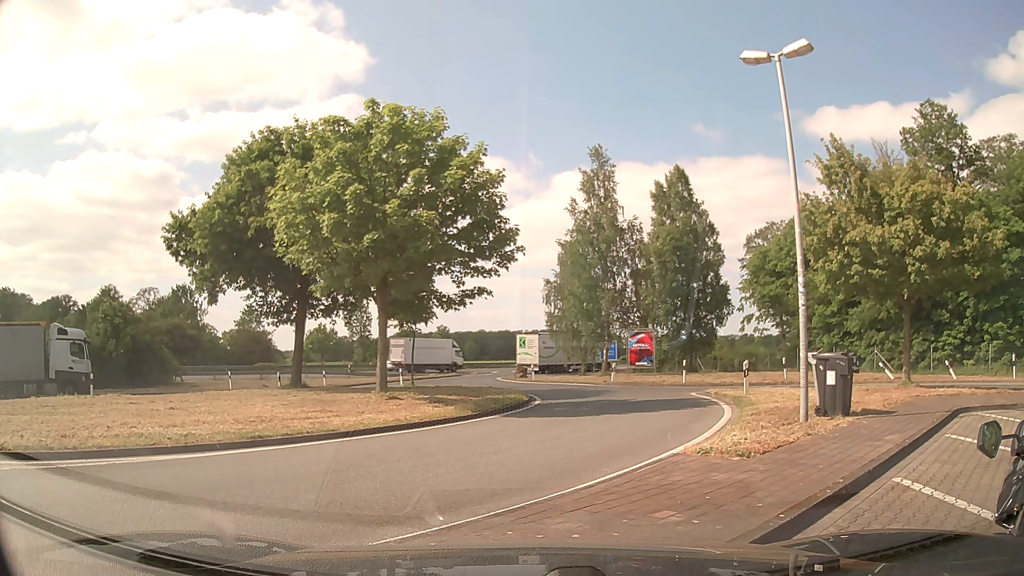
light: Day
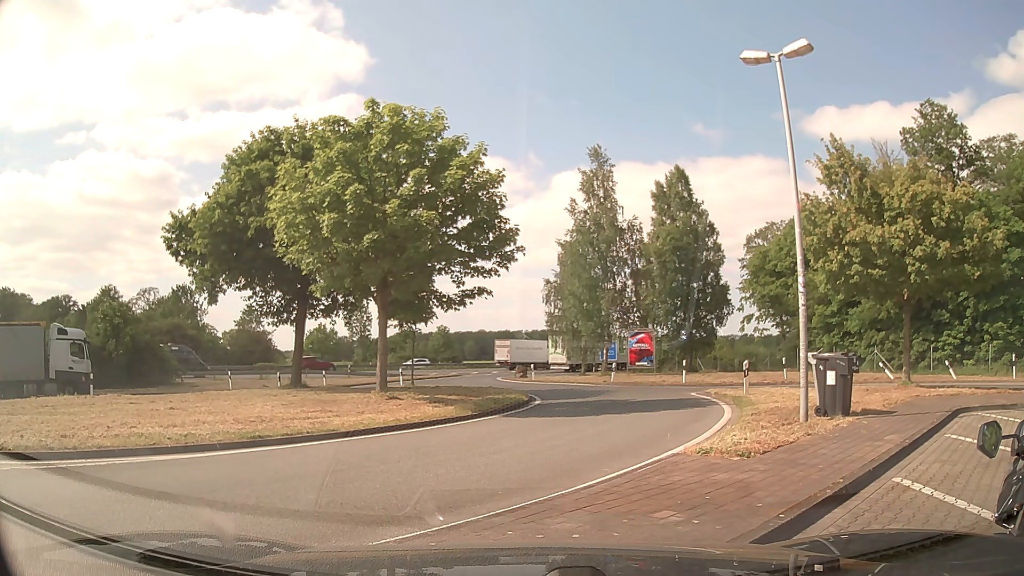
(0.0, 0.0) m; 0°
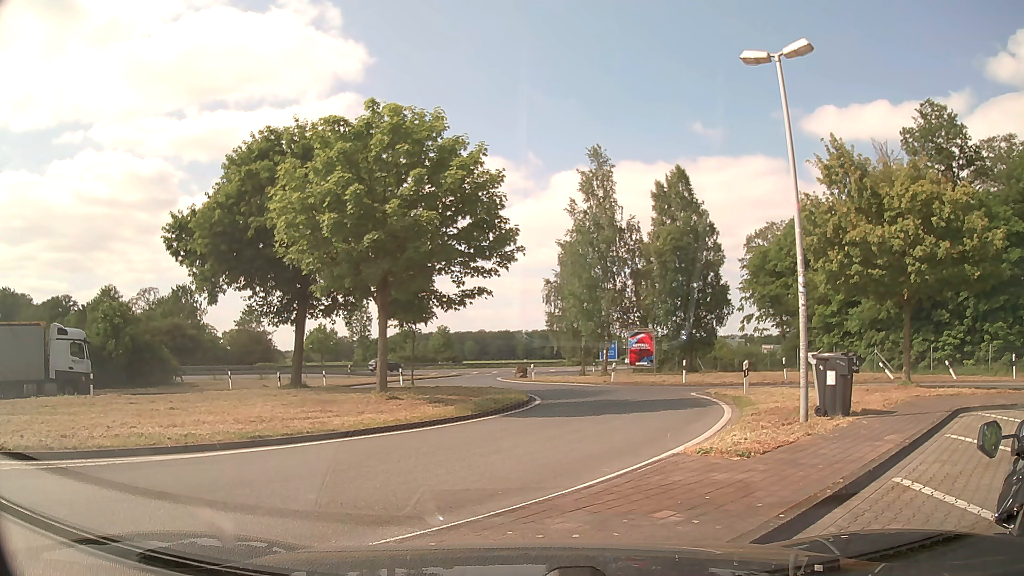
(0.0, 0.0) m; 0°
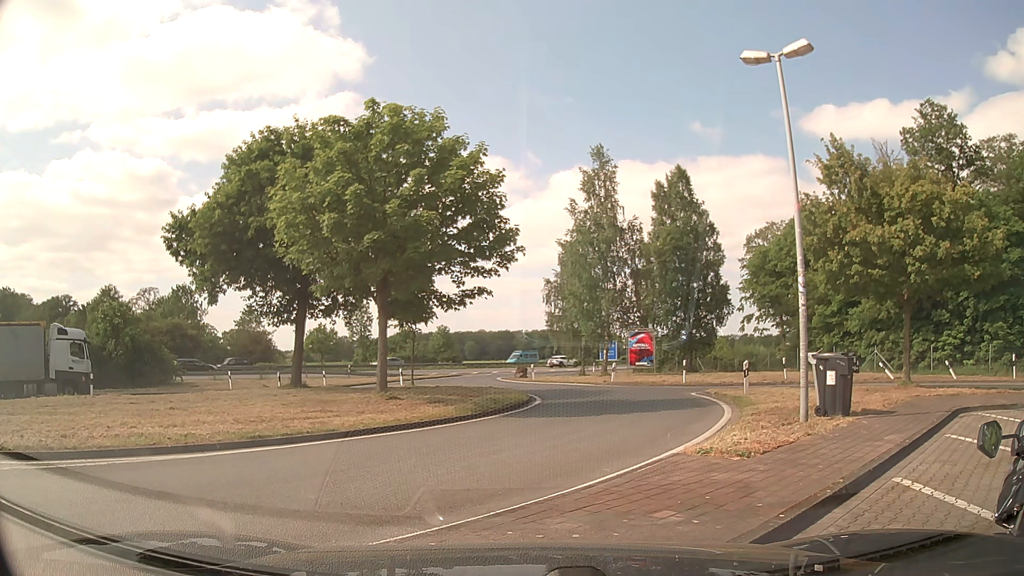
(0.0, 0.0) m; 0°
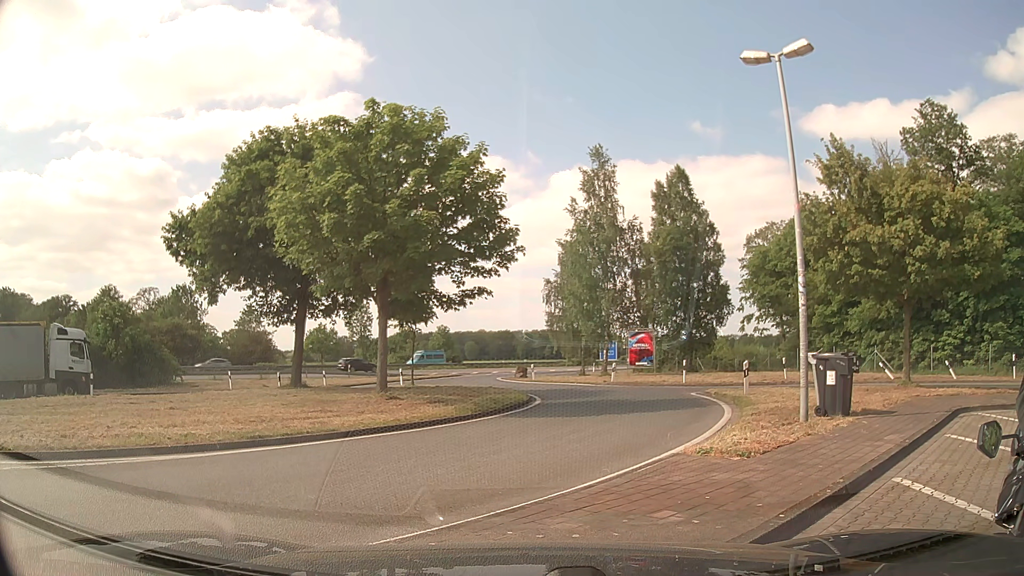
(0.0, 0.0) m; 0°
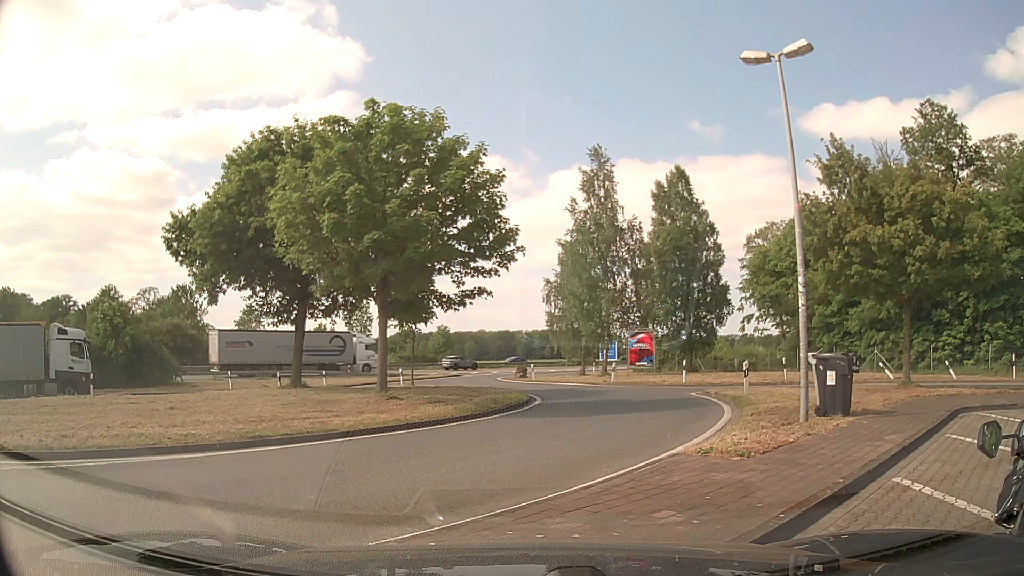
(0.0, 0.0) m; 0°
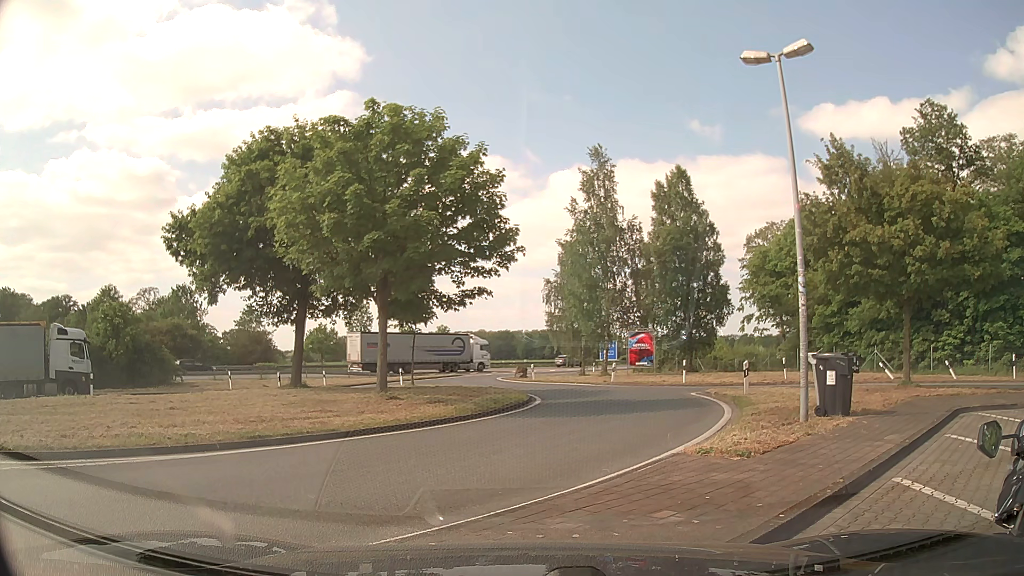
(0.0, 0.0) m; 0°
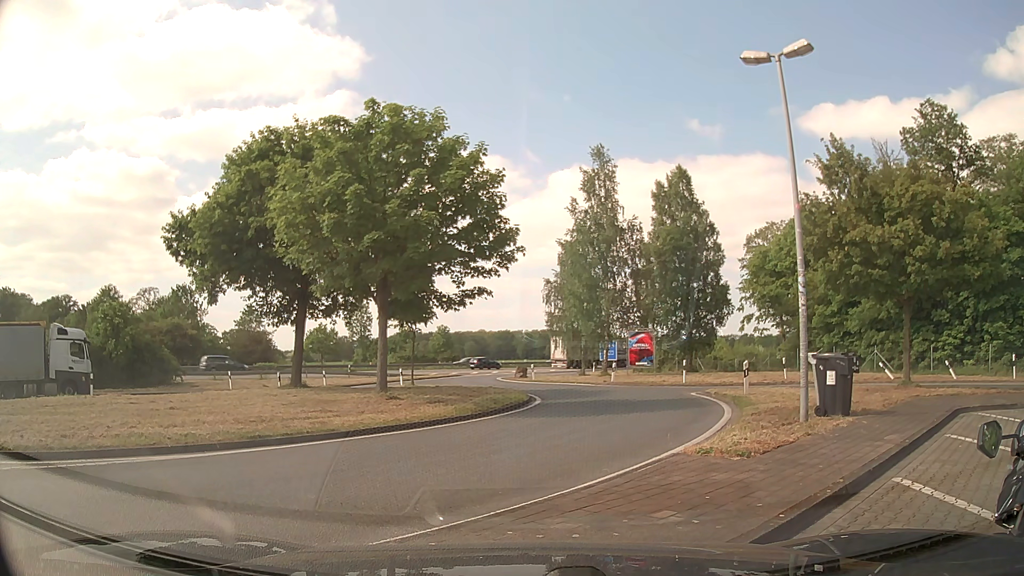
(0.0, 0.0) m; 0°
